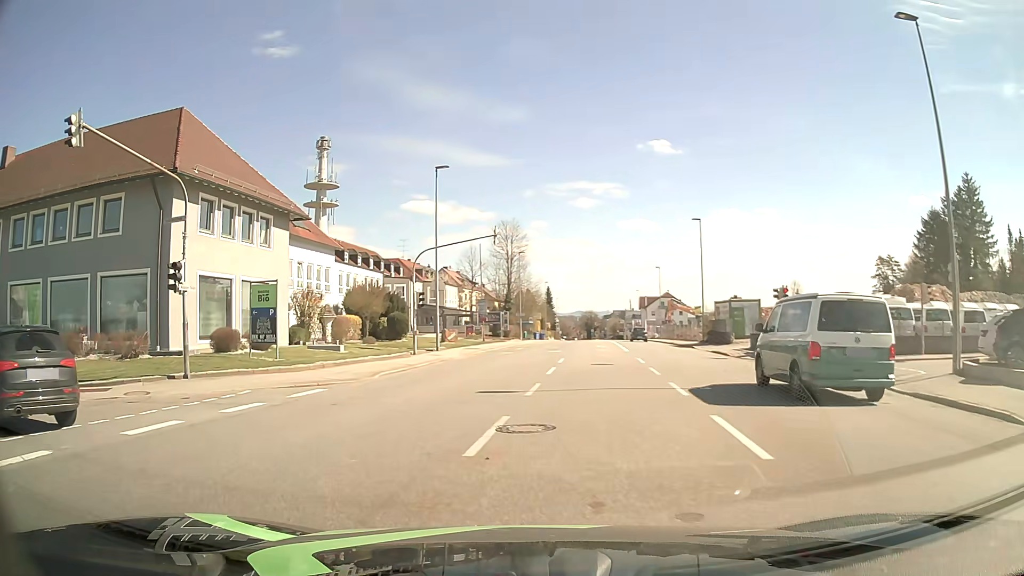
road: tertiary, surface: asphalt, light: Day
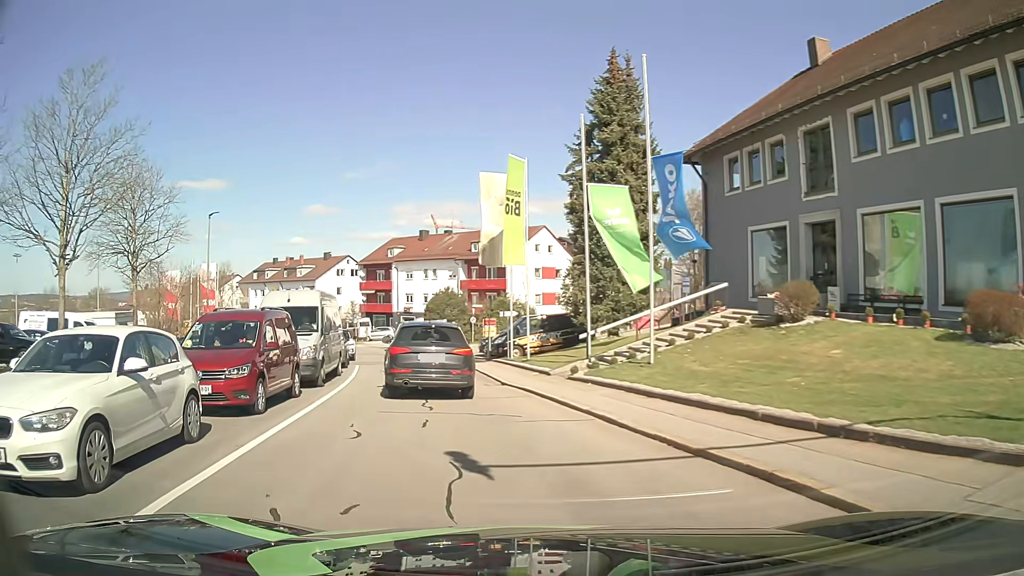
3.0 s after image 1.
(-8.7, +10.8) m; -74°
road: residential
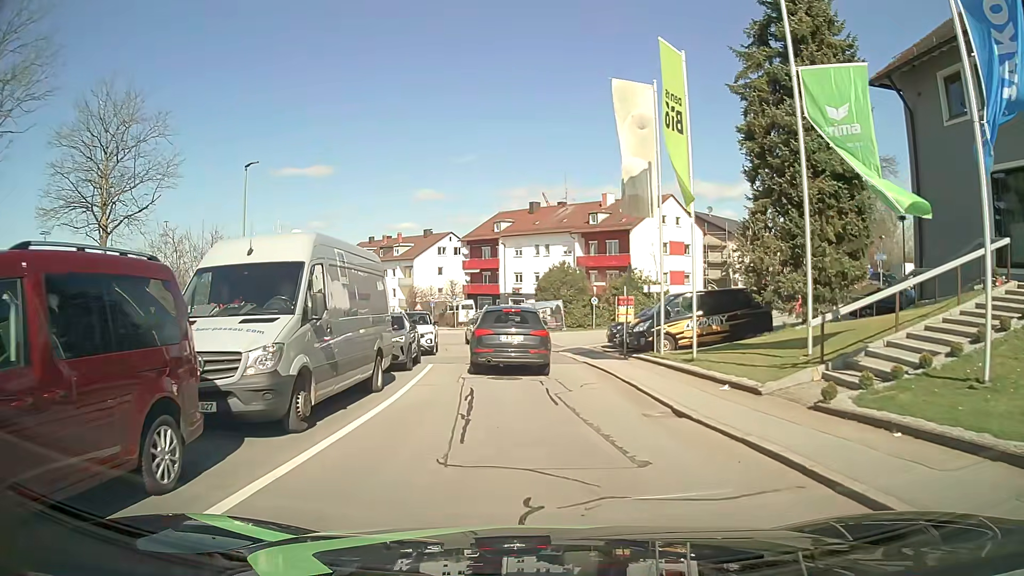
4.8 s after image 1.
(-1.2, +9.5) m; -10°
